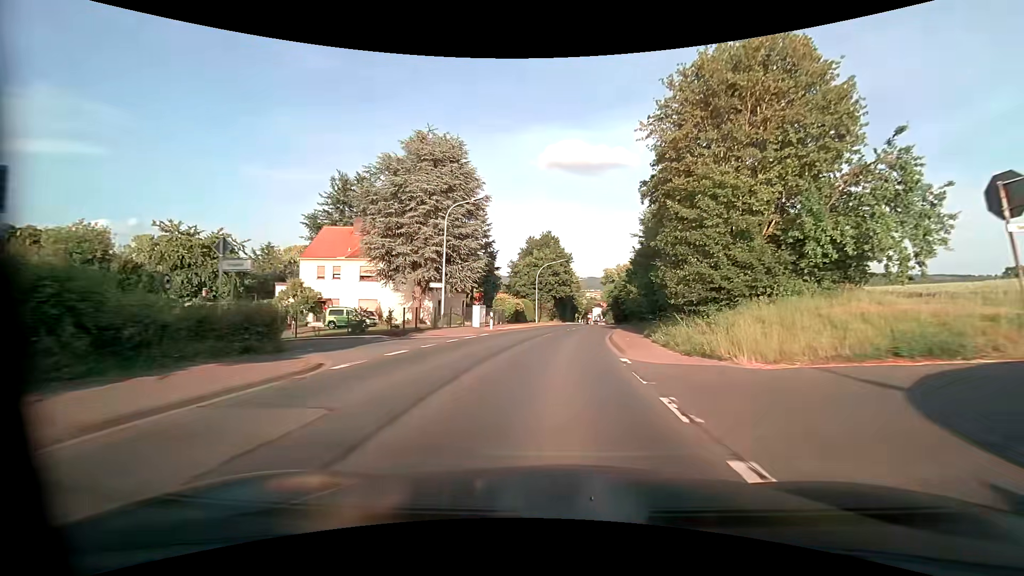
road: primary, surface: asphalt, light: Day
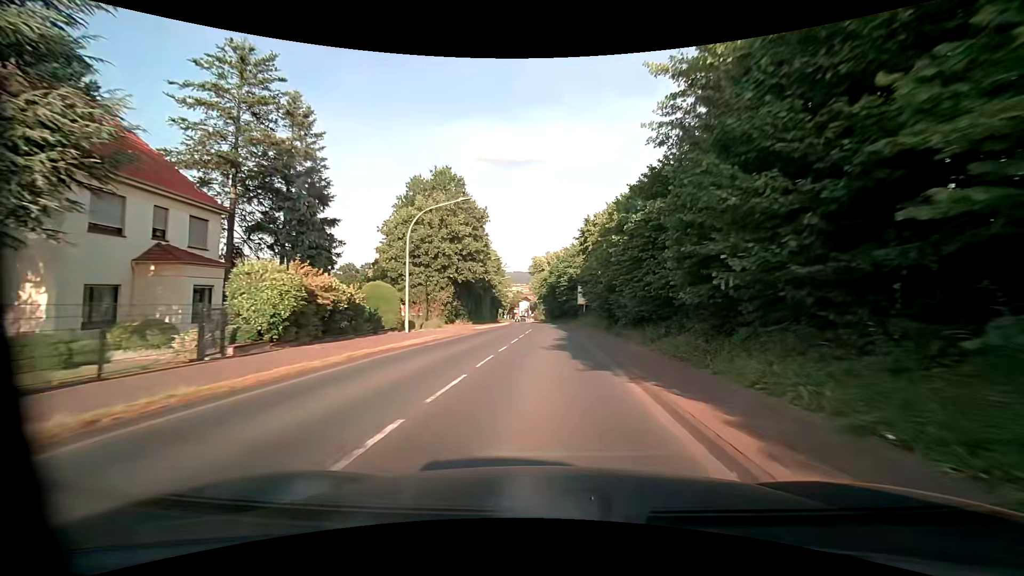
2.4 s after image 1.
(+2.5, +31.0) m; +9°
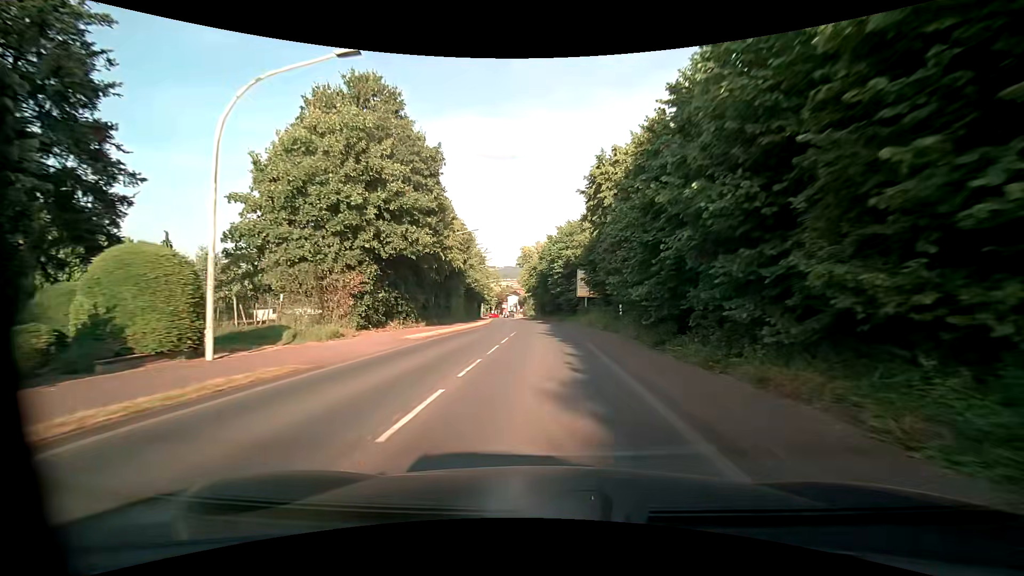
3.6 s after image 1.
(+0.2, +15.8) m; +1°
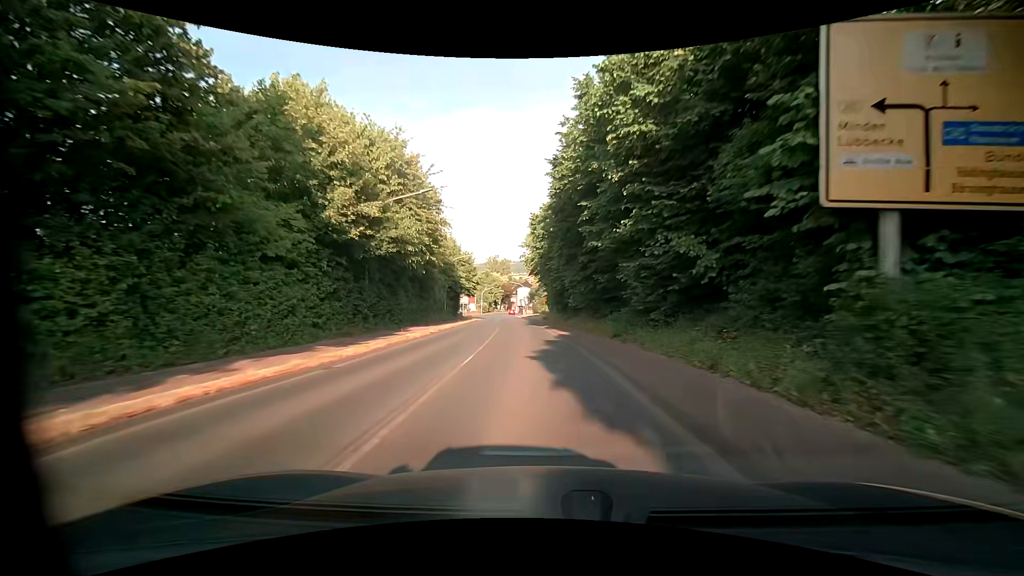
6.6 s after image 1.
(-0.4, +40.8) m; -2°
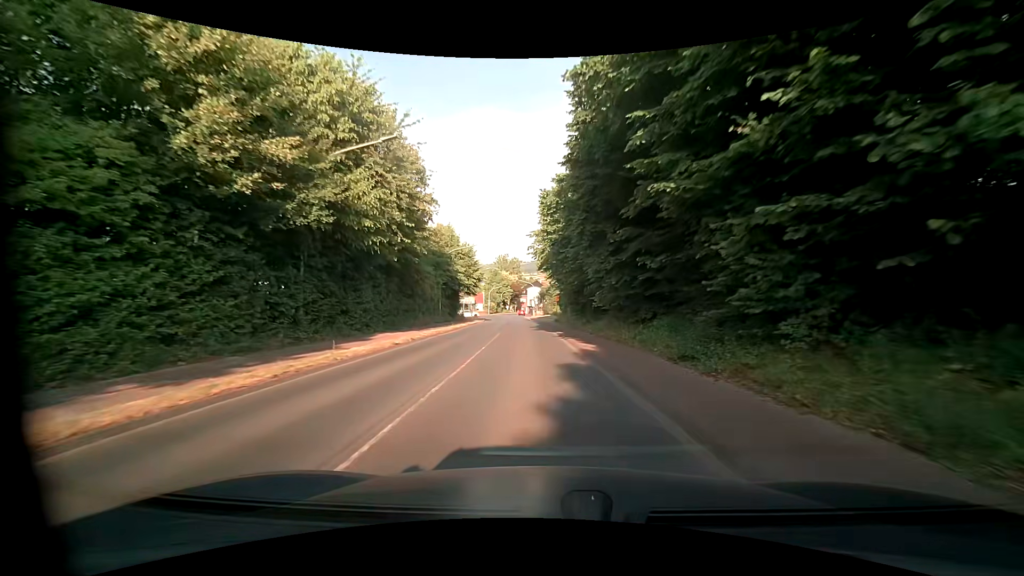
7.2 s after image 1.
(-0.1, +8.5) m; -2°
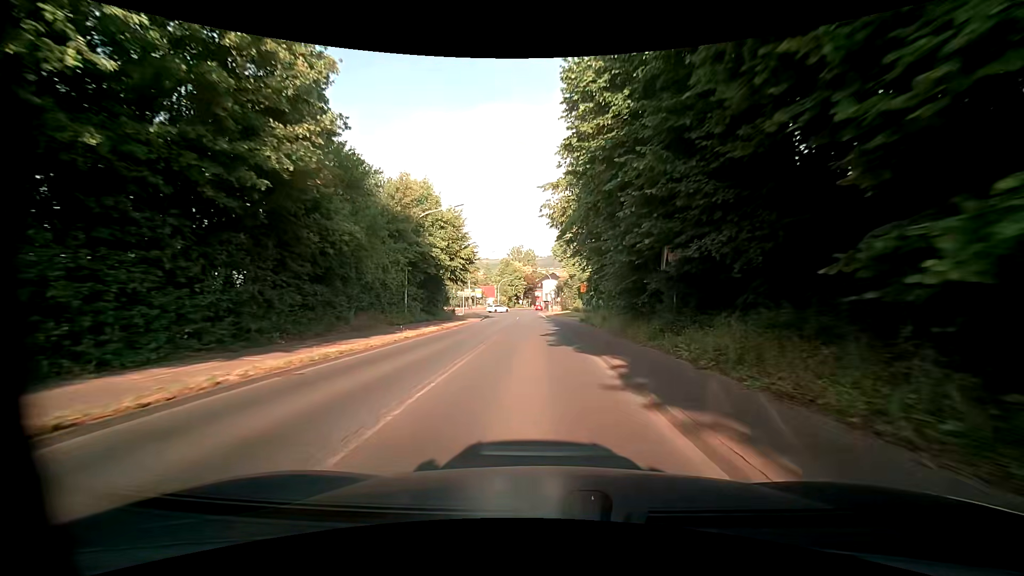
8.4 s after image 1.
(-0.2, +17.0) m; -1°
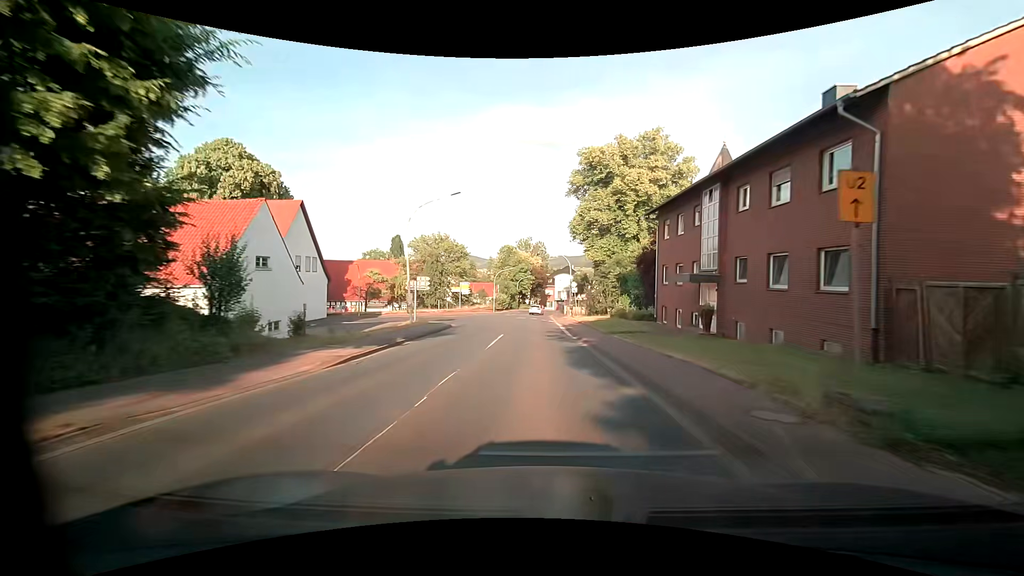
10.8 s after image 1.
(-0.8, +32.2) m; -2°
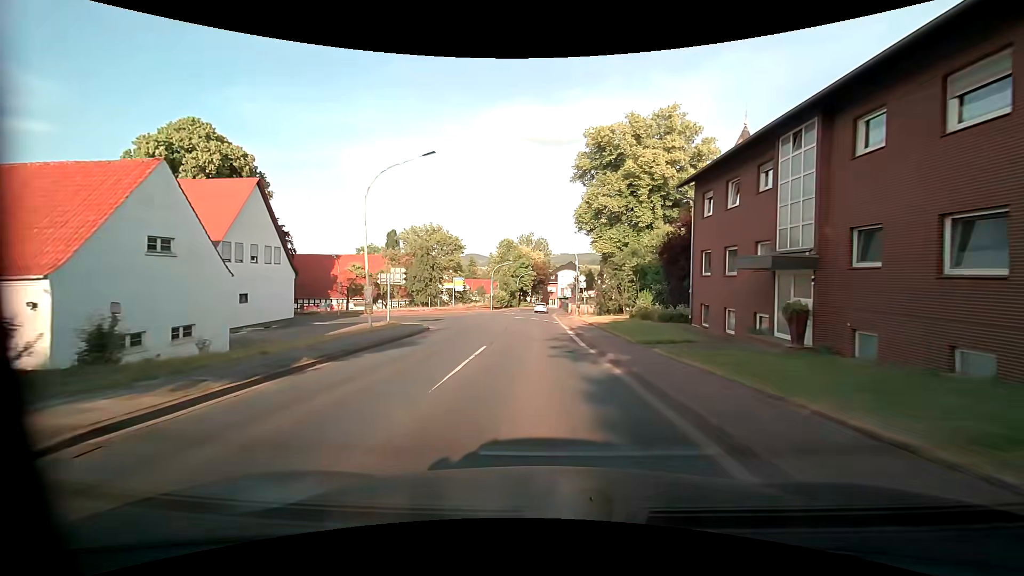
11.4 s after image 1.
(0.0, +7.4) m; 0°
(0, +10) (0, +20) (0, +30) (-3, +40) (-8, +48) (-16, +54) (-26, +55) (-36, +56) (-46, +56) (-56, +56) m
